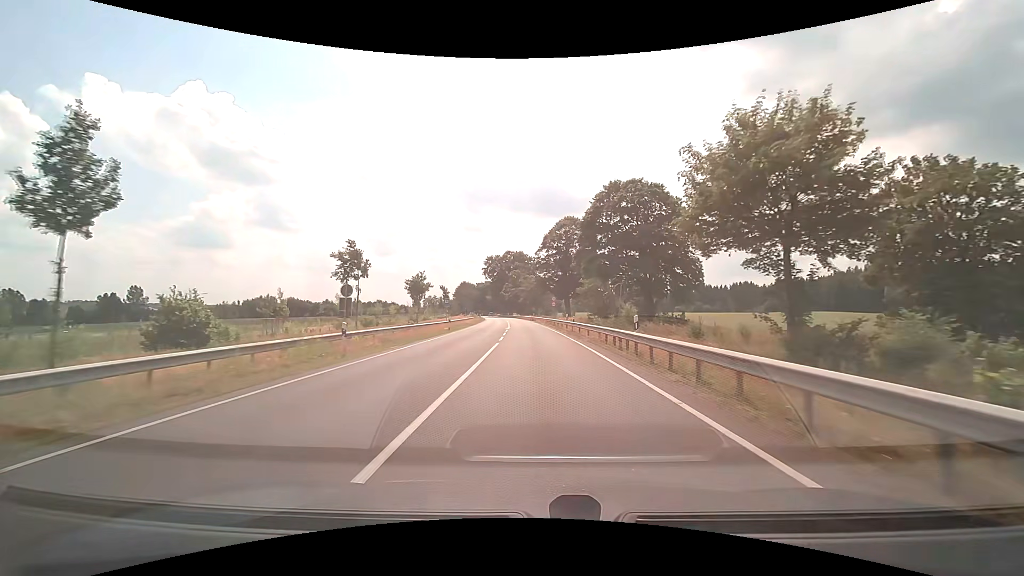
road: primary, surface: asphalt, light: Day
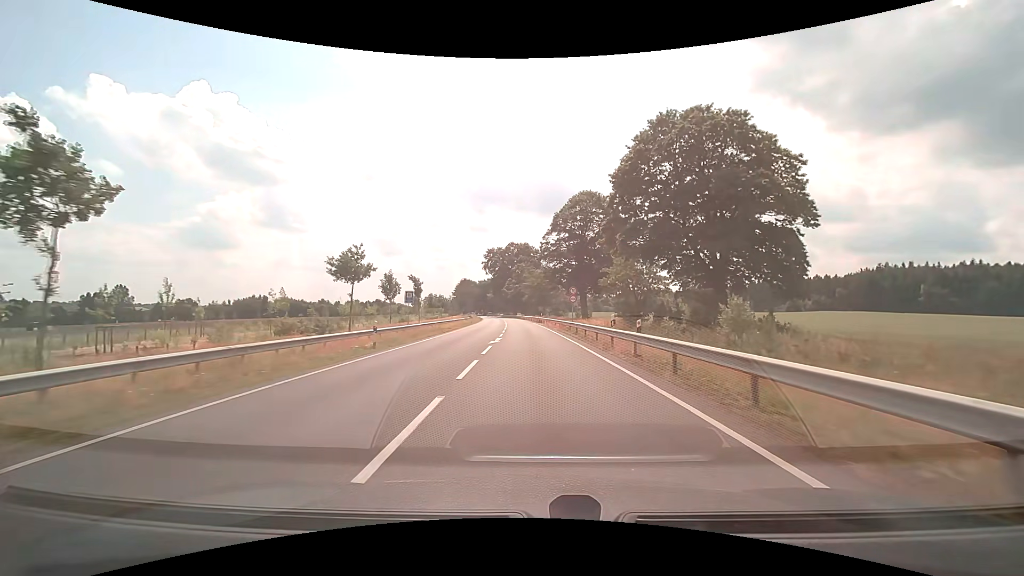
(-0.1, +20.5) m; -1°
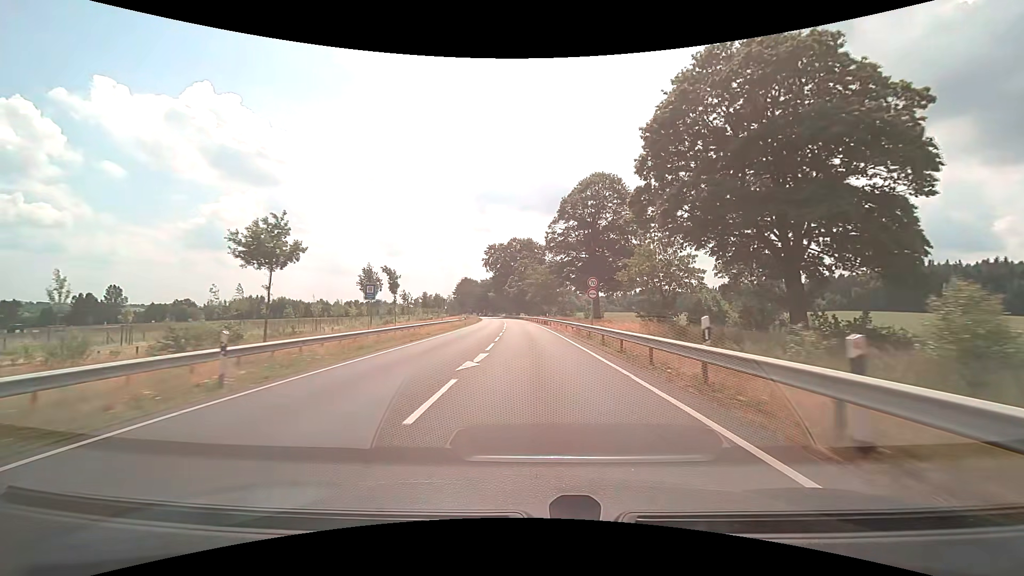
(0.0, +10.2) m; 0°
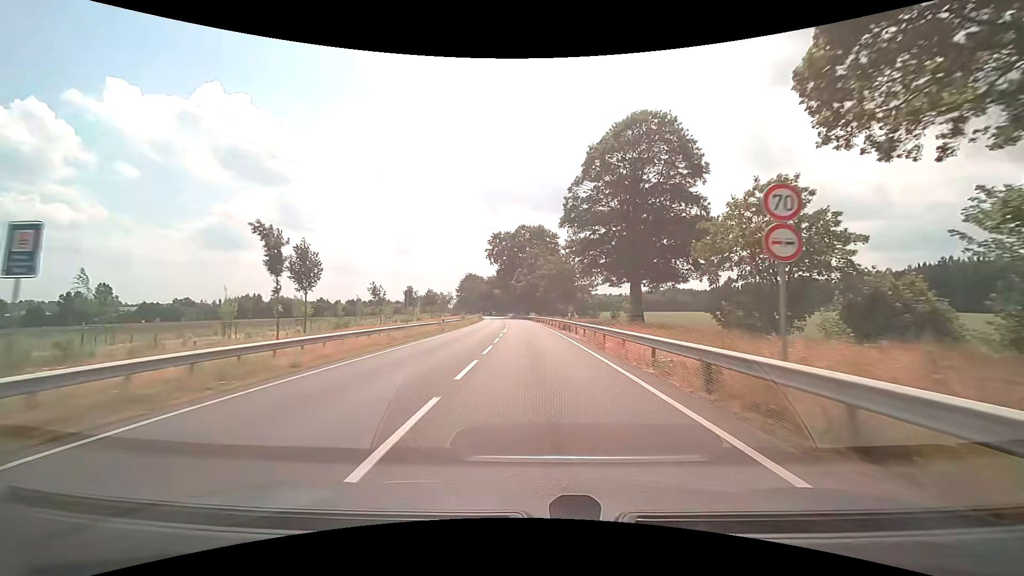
(-0.2, +20.2) m; -1°
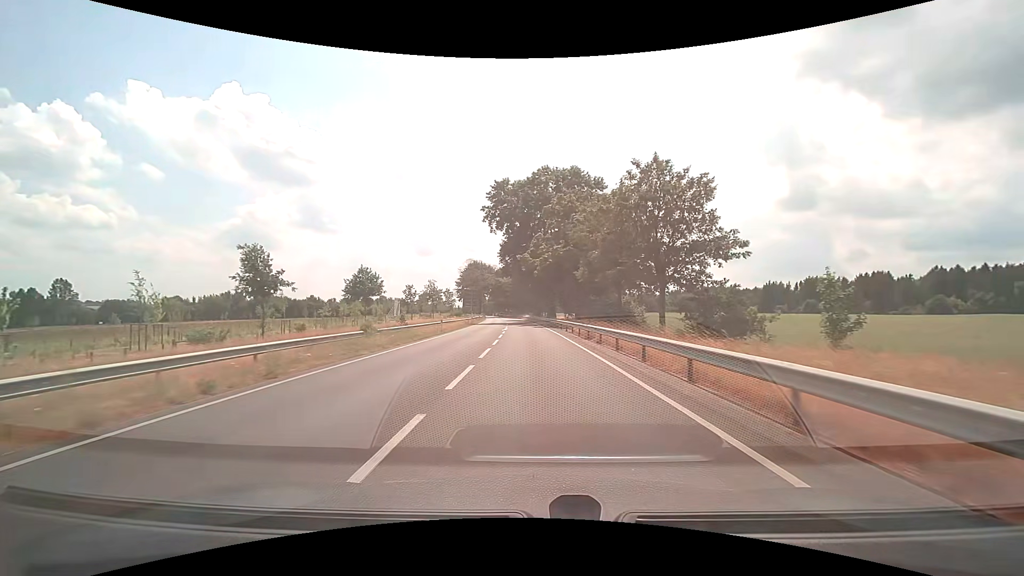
(-1.0, +49.7) m; -2°
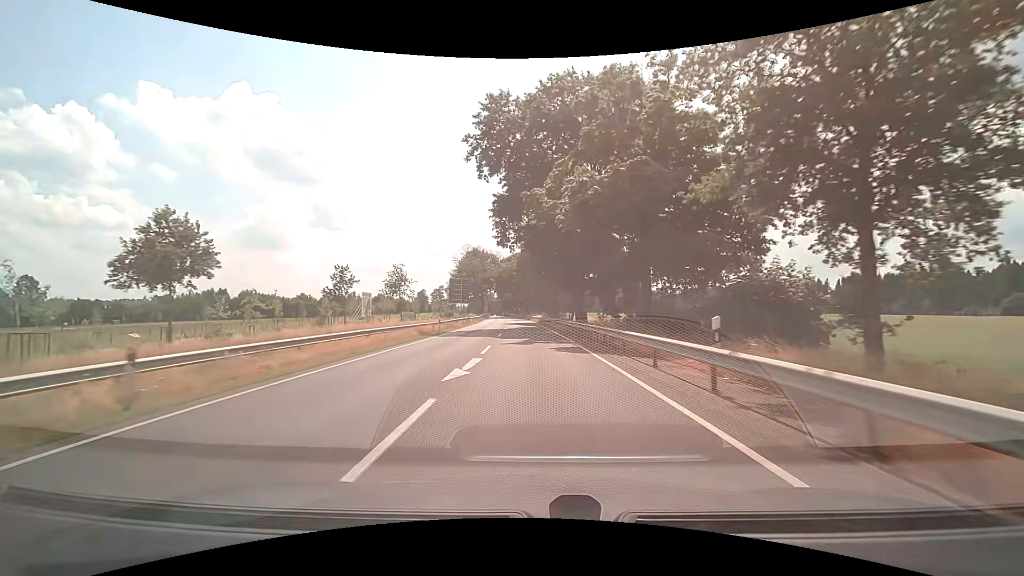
(-0.4, +29.3) m; -2°
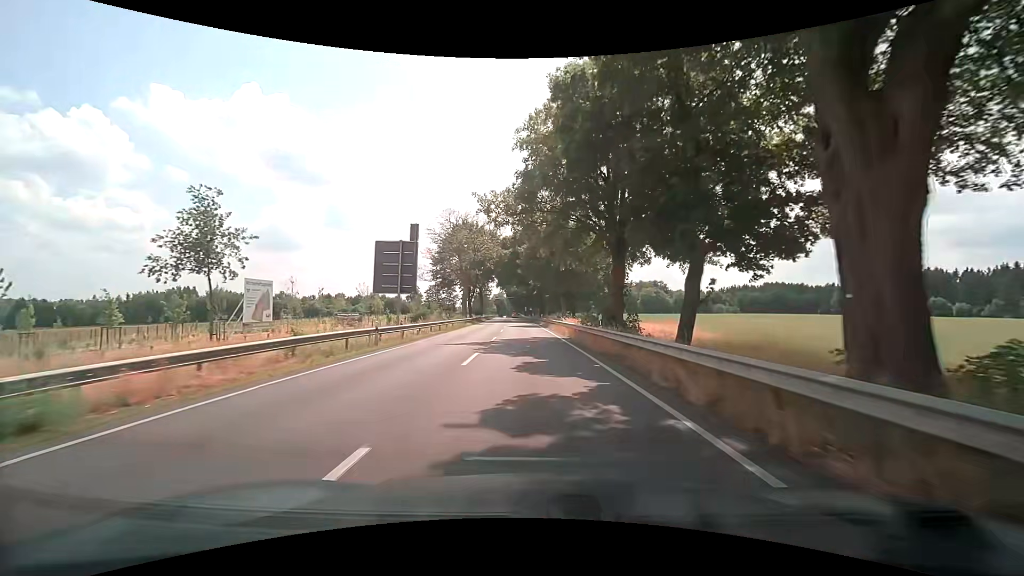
(-0.4, +38.9) m; -1°
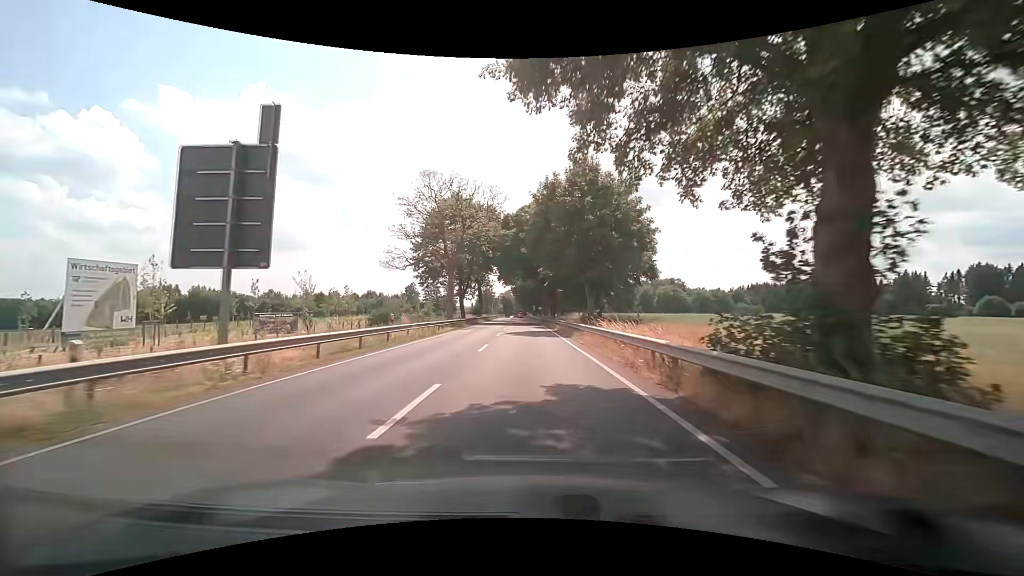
(-0.1, +19.6) m; -1°
(0, +10) (0, +20) (0, +30) (0, +40) (-1, +50) (-1, +60) (-1, +70) (-1, +80) (-1, +90) (-1, +100) m
